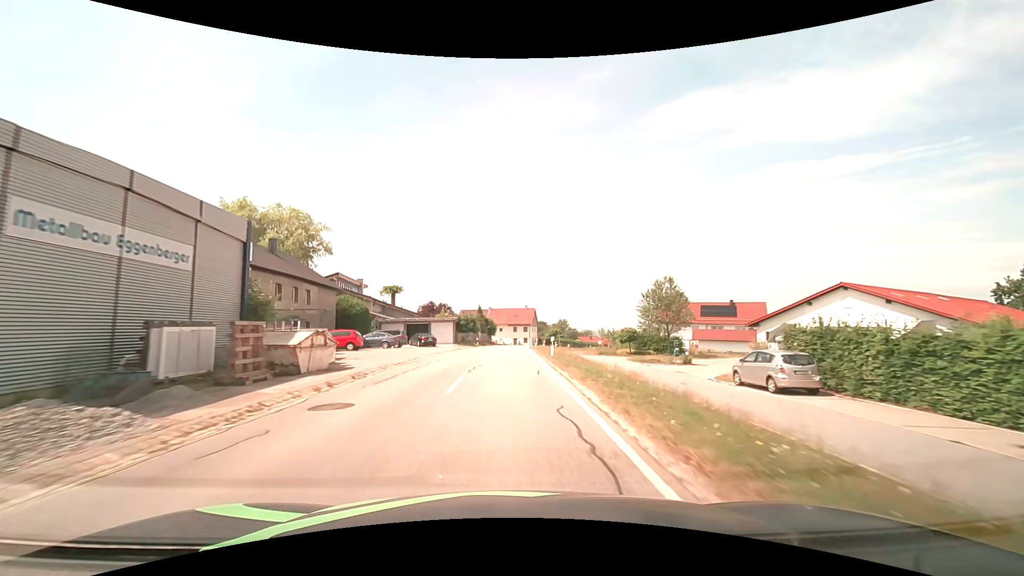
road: secondary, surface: asphalt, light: Day
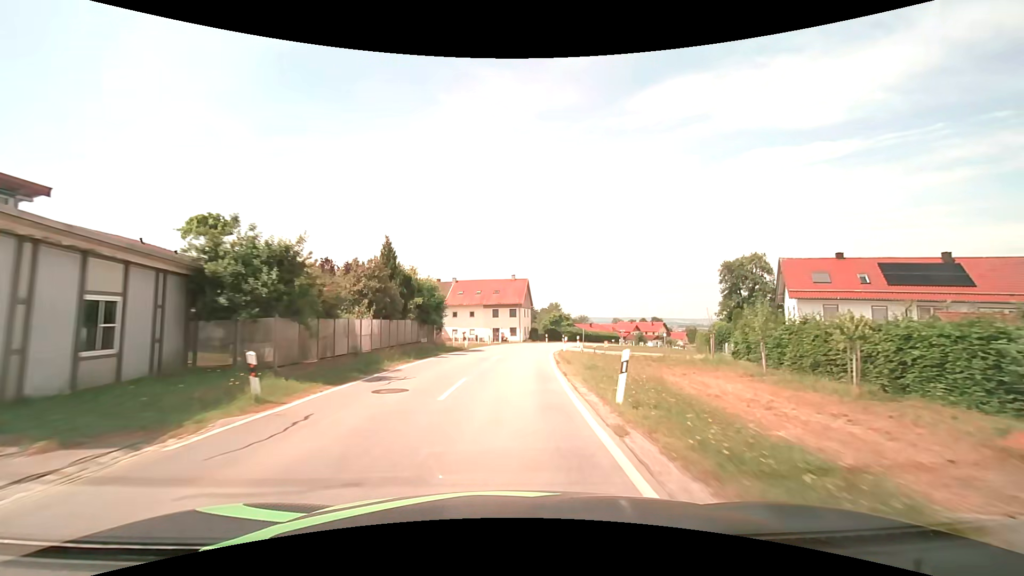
(+0.6, +50.4) m; +2°
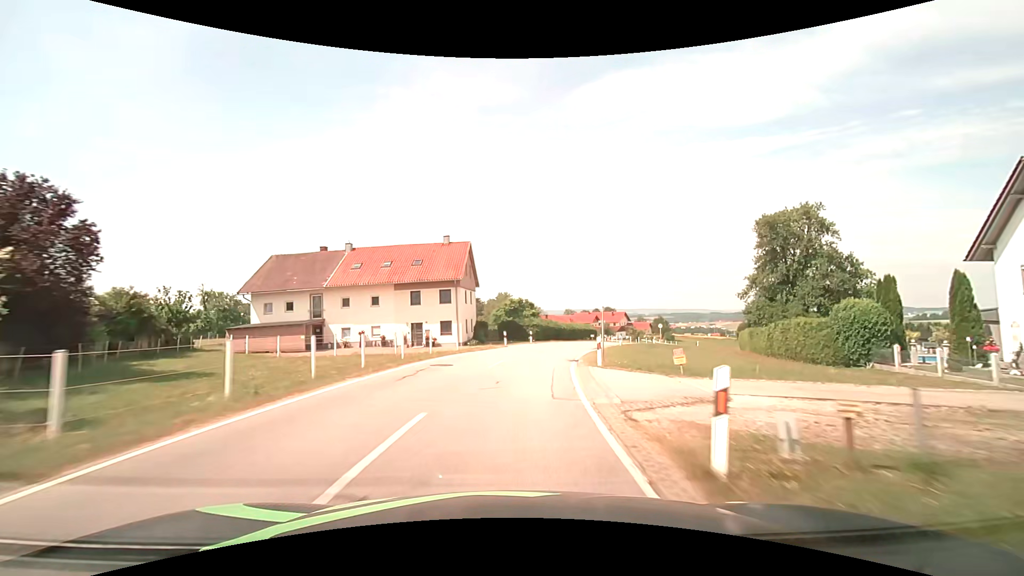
(+1.4, +30.2) m; +6°
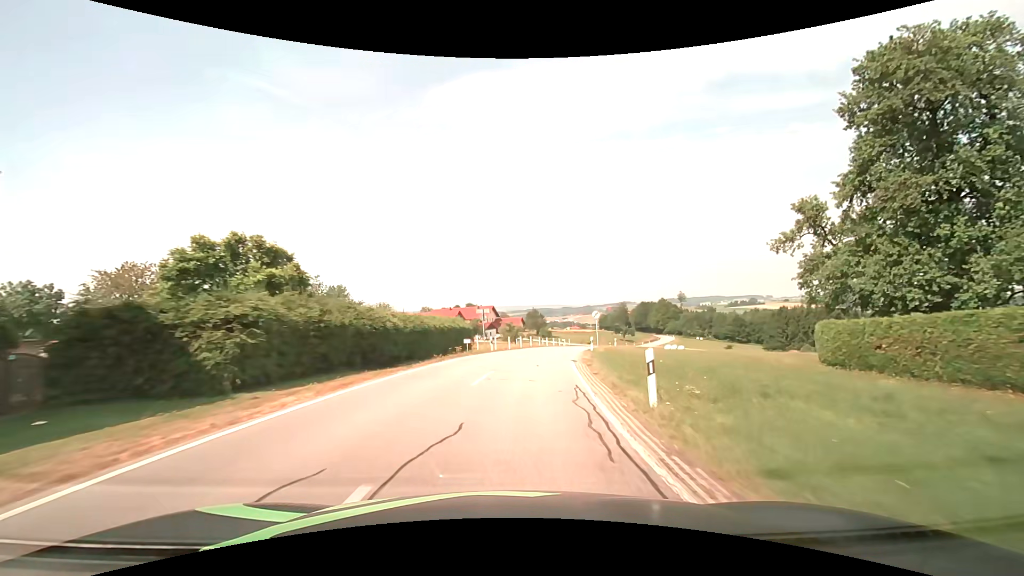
(+5.4, +39.0) m; +17°
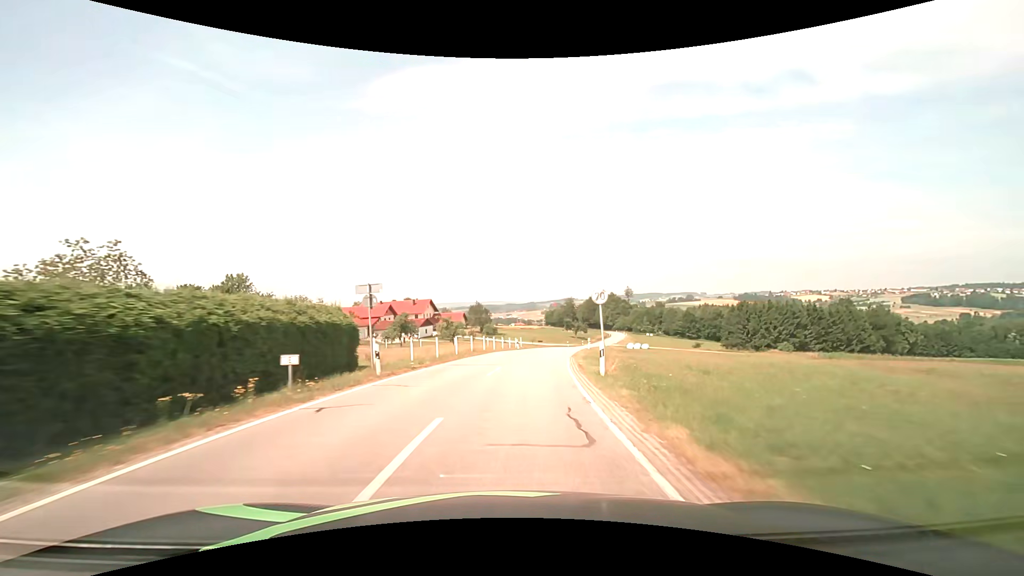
(+0.8, +19.7) m; +5°
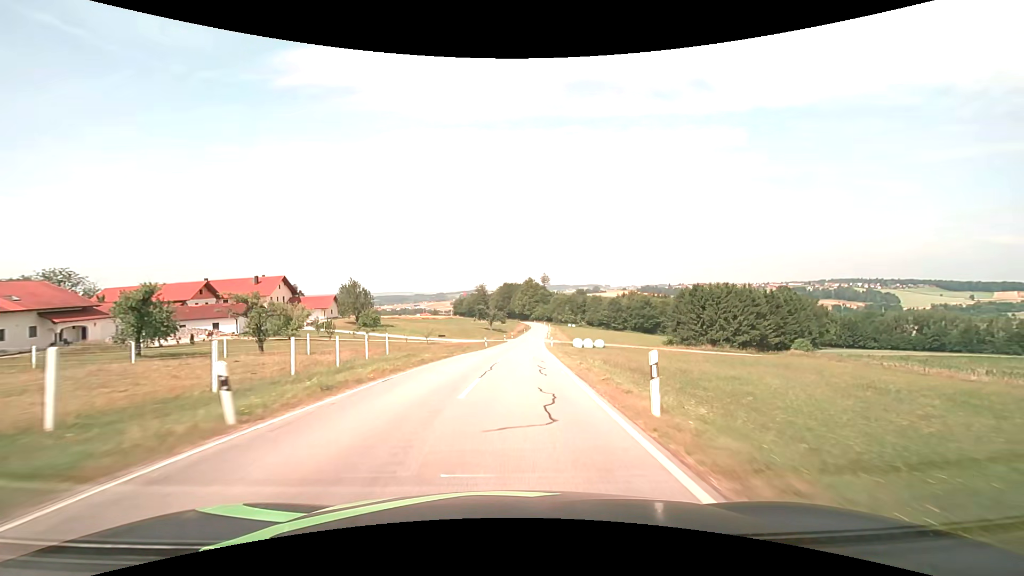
(+4.0, +40.6) m; +11°
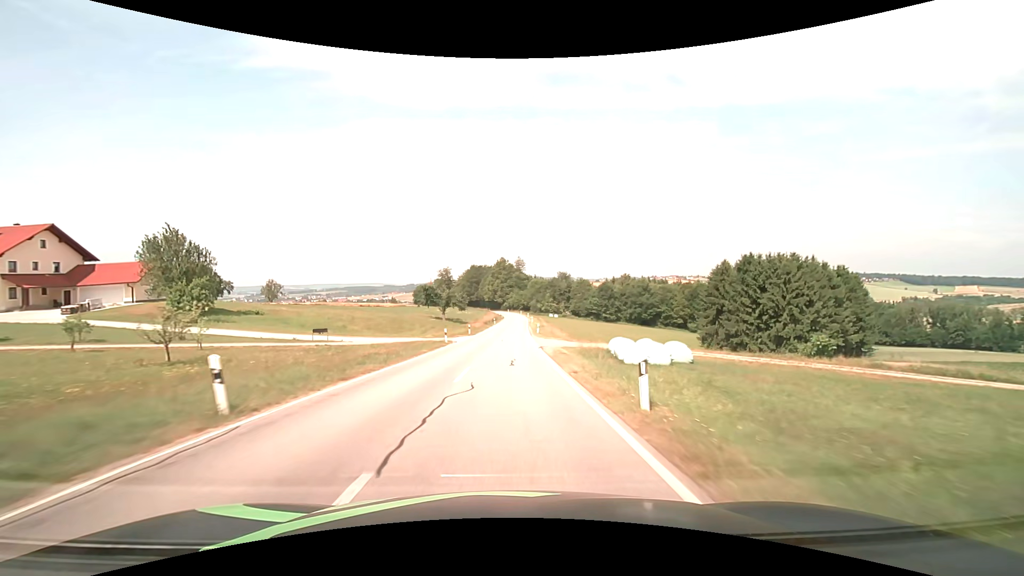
(+2.3, +44.9) m; +4°
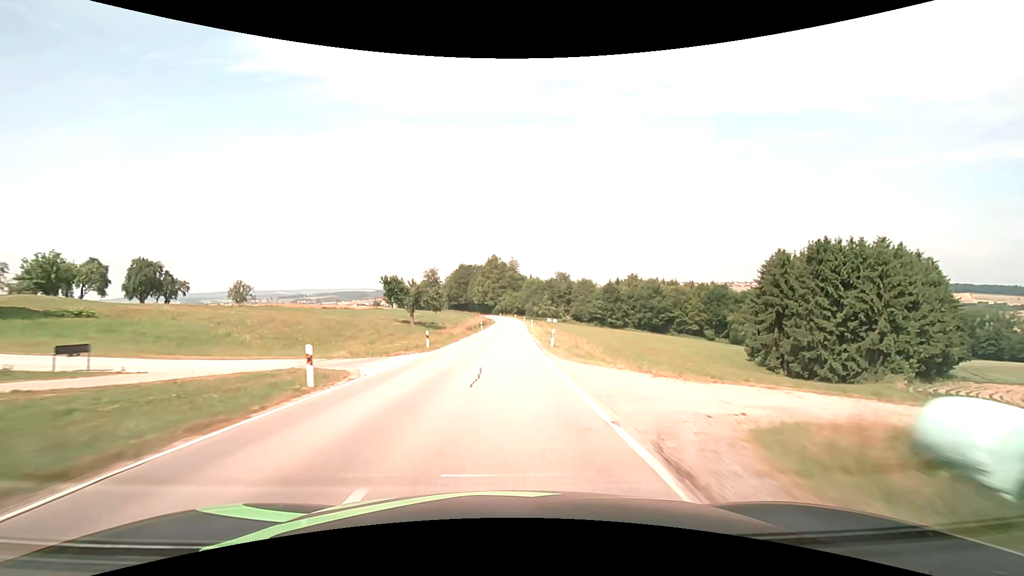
(+0.1, +23.4) m; +1°
(0, +10) (0, +20) (0, +30) (0, +40) (+1, +50) (+1, +60) (+1, +70) (+2, +80) (+2, +90) (+2, +100) m
